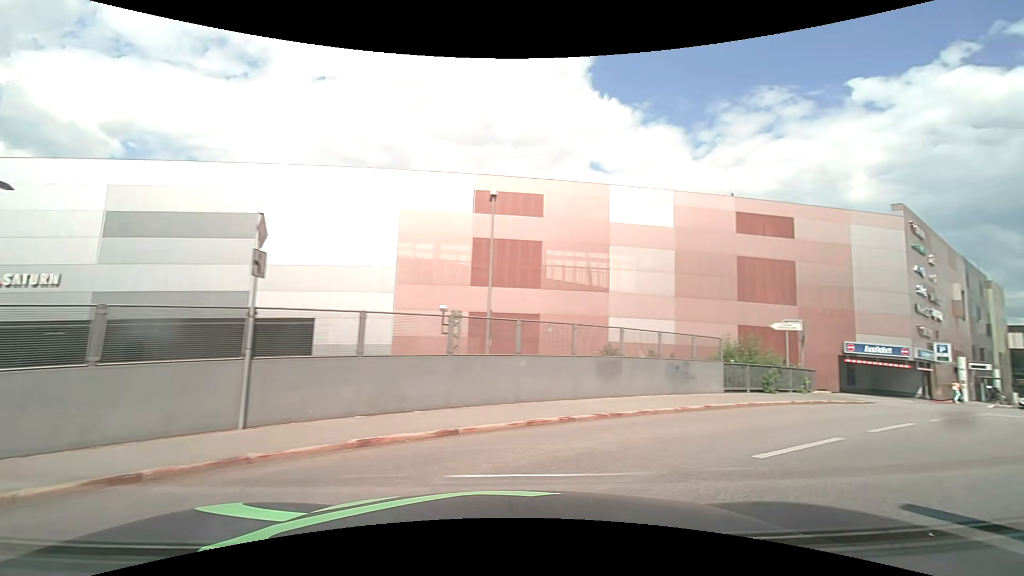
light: Day
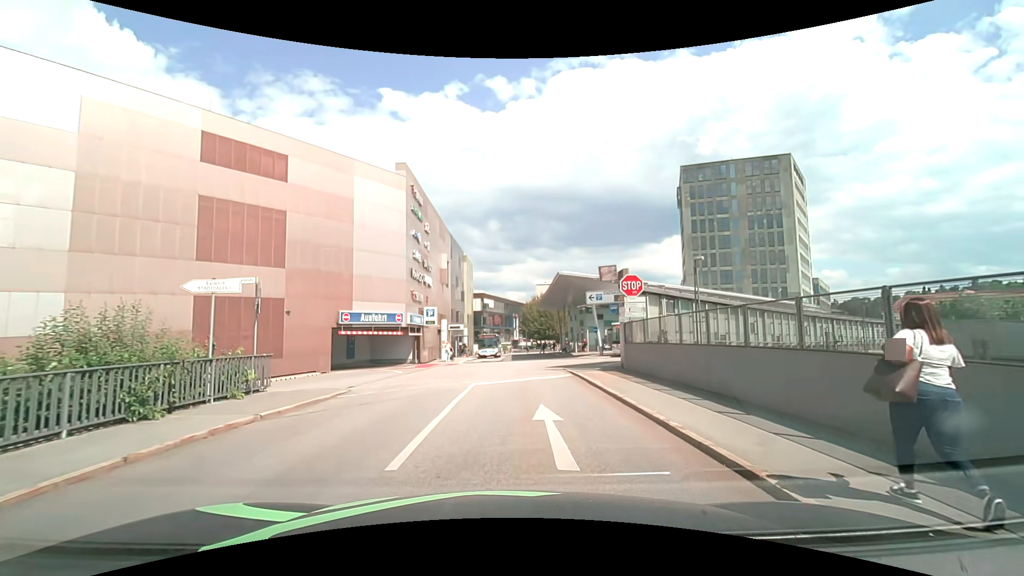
(+5.6, +8.7) m; +50°
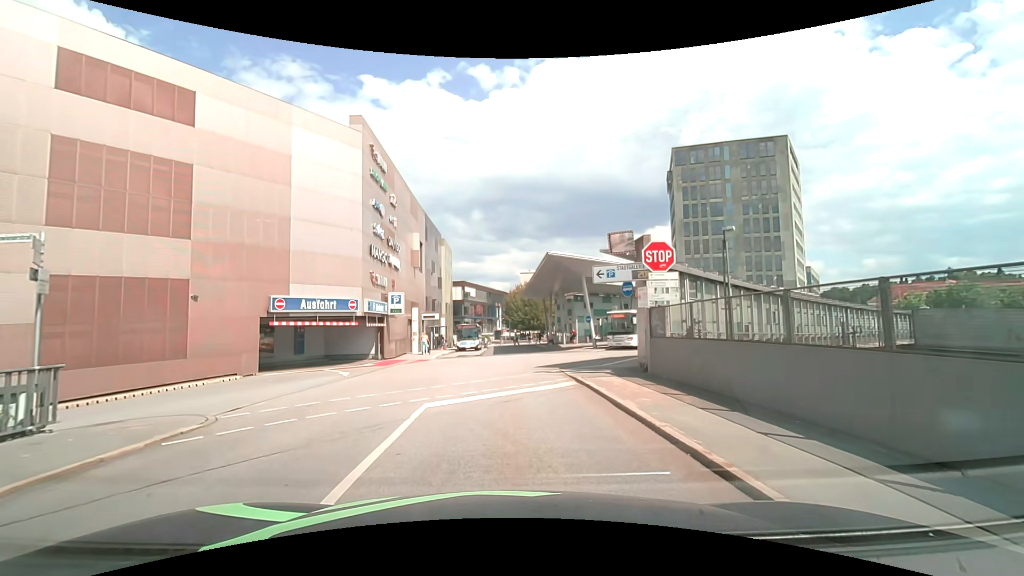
(+0.1, +5.8) m; +1°
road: service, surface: asphalt
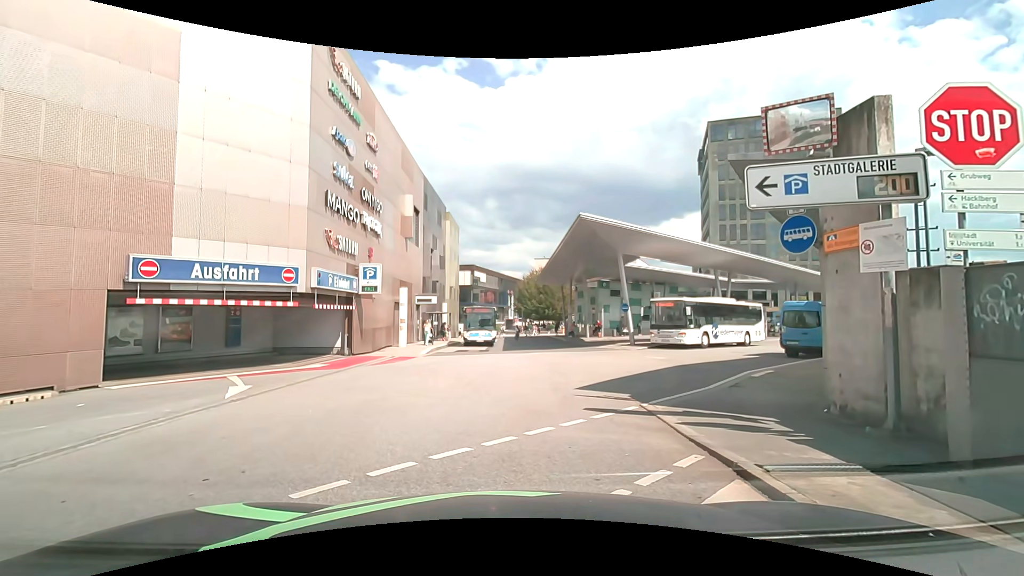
(-0.1, +8.6) m; 0°
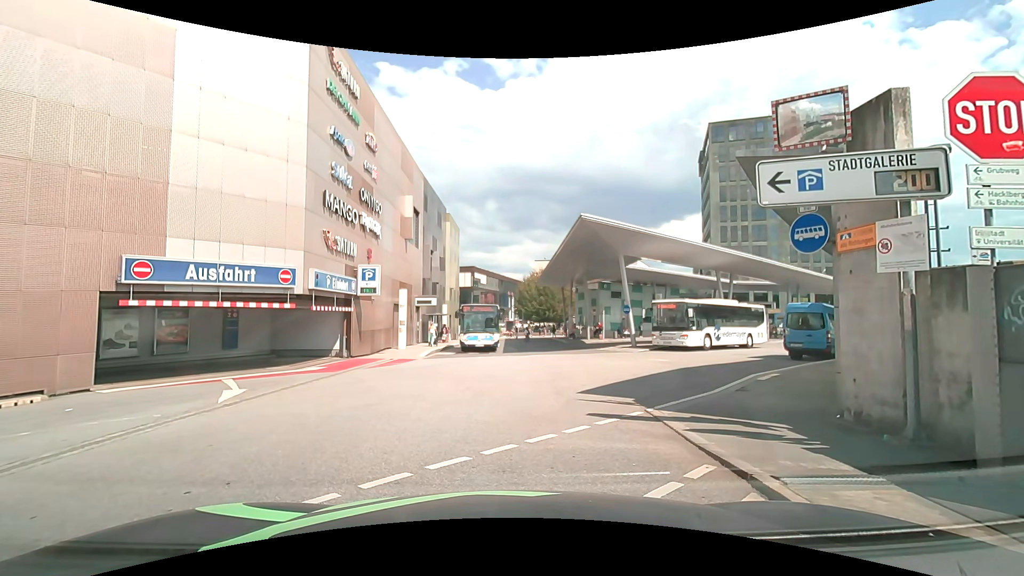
(0.0, +0.3) m; 0°
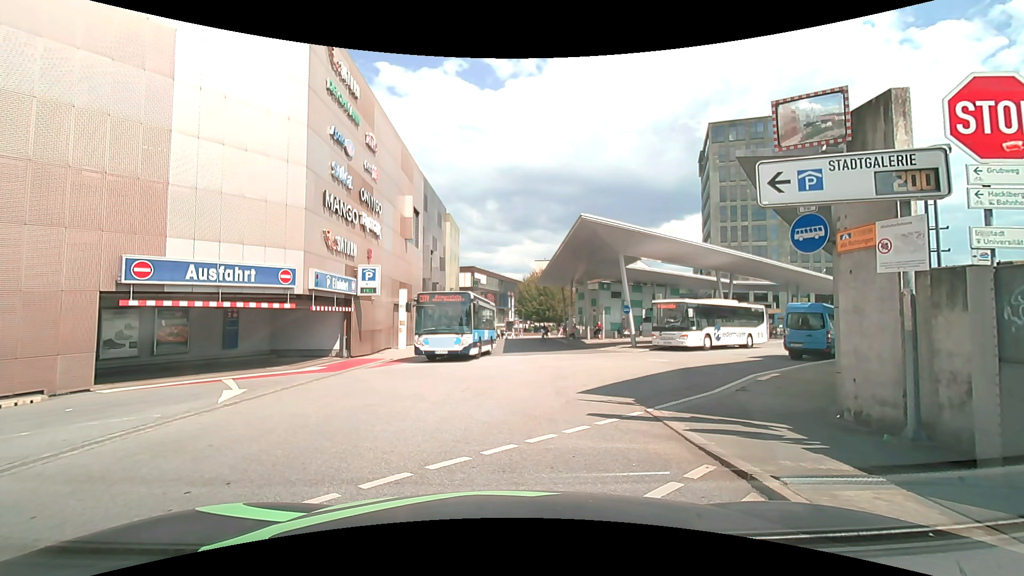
(0.0, 0.0) m; 0°
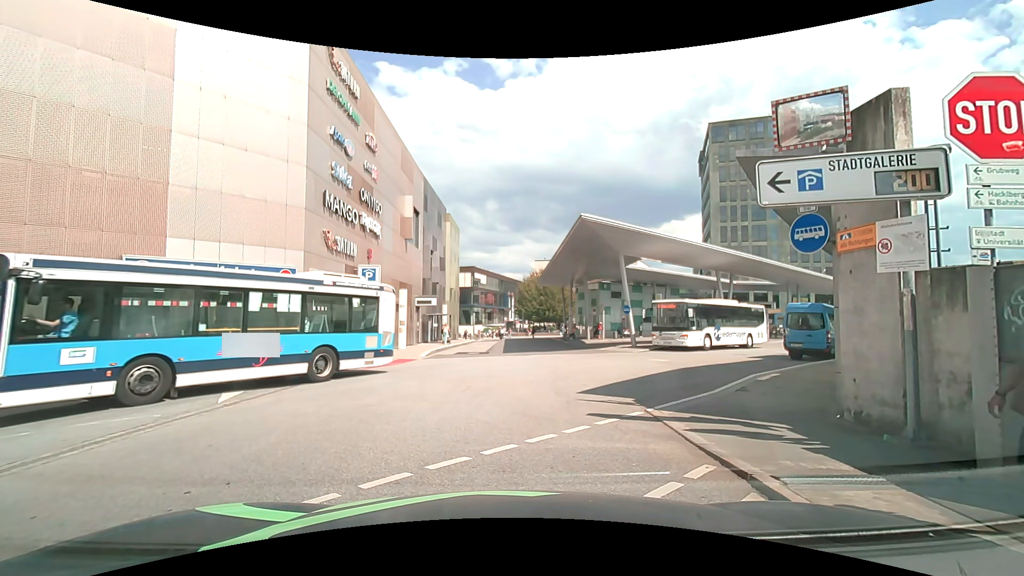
(0.0, 0.0) m; 0°
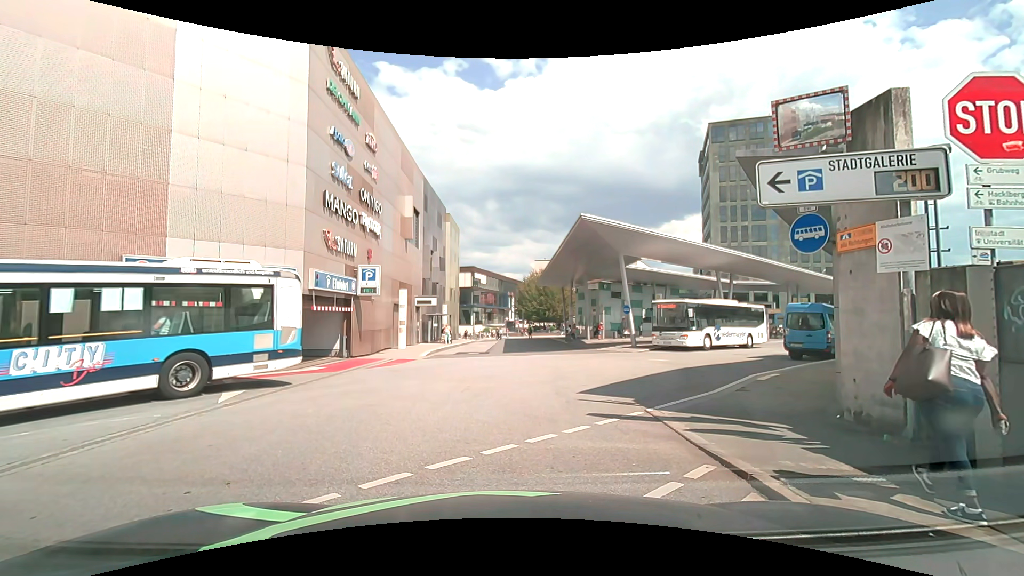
(0.0, 0.0) m; 0°
